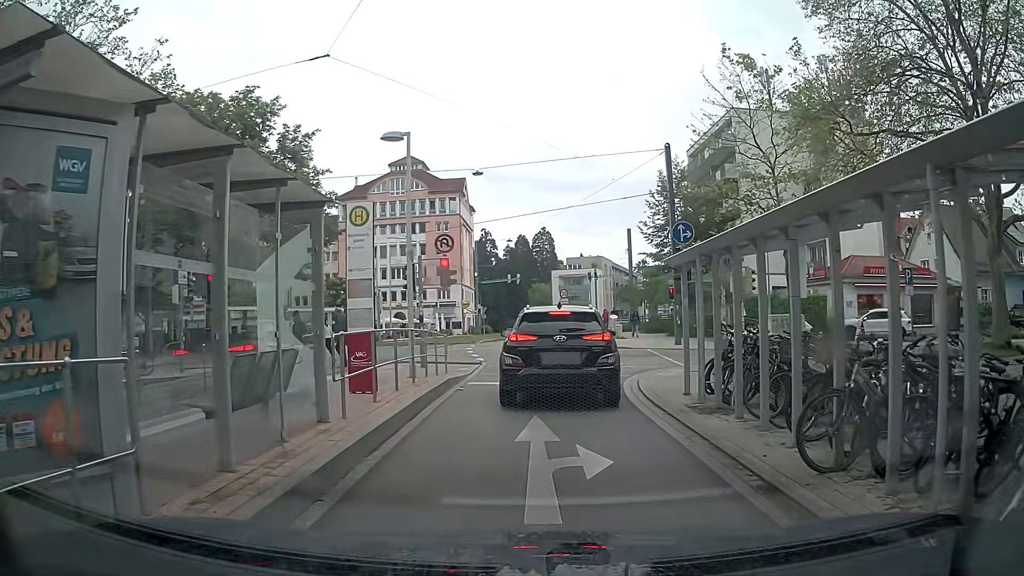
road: tertiary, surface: asphalt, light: Day
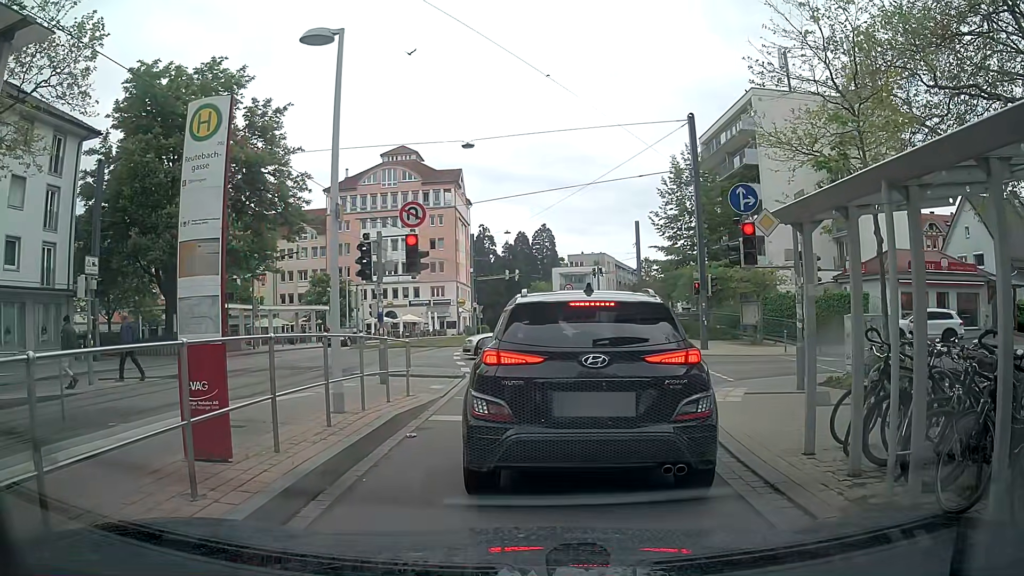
(+0.1, +5.1) m; -1°
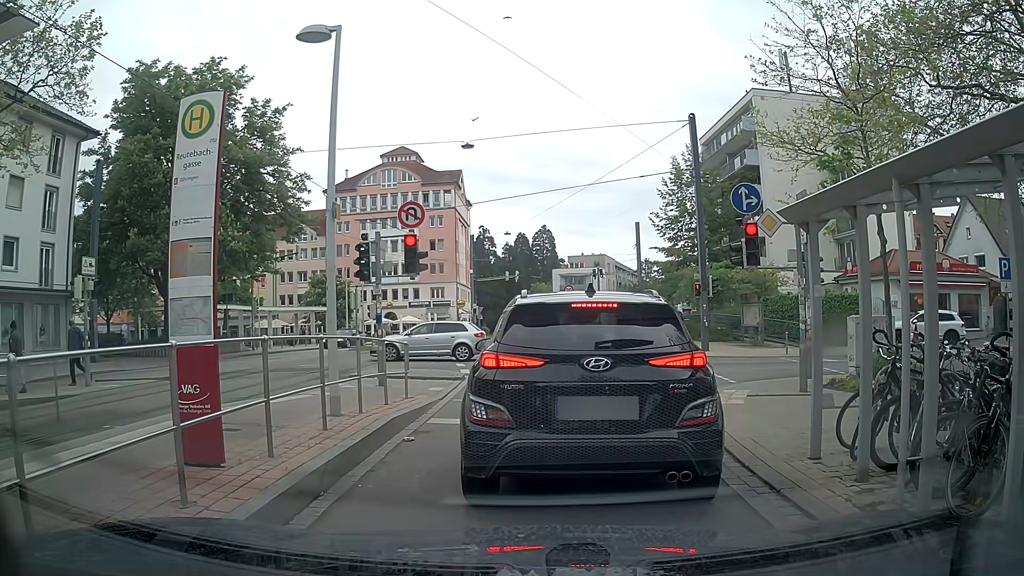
(0.0, +0.2) m; 0°
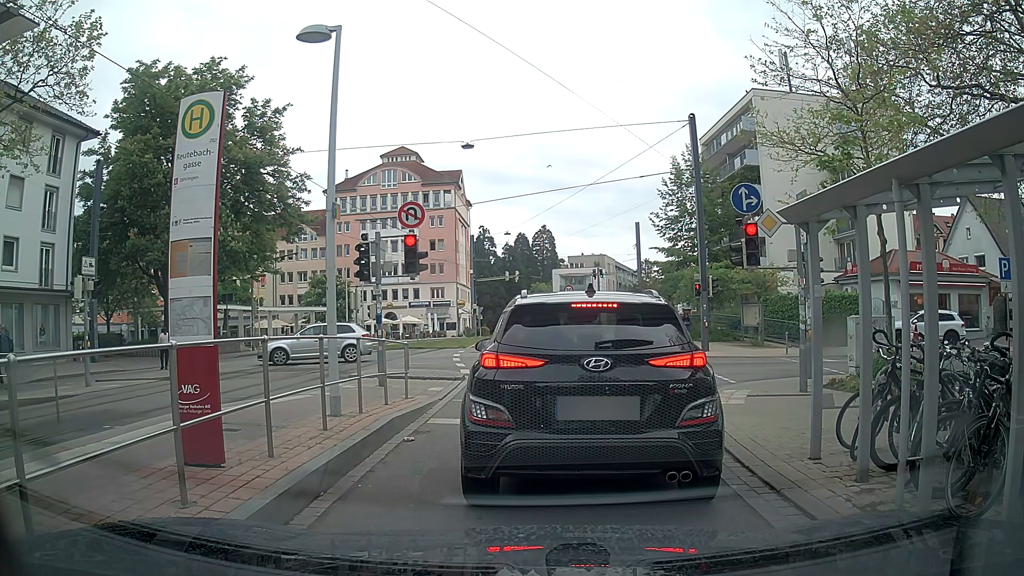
(0.0, 0.0) m; 0°
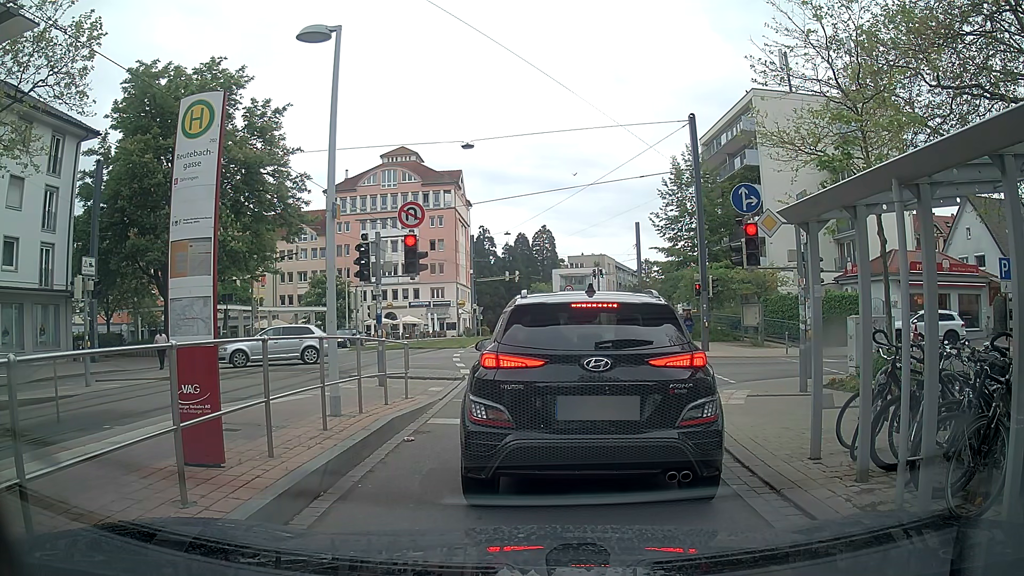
(0.0, 0.0) m; 0°
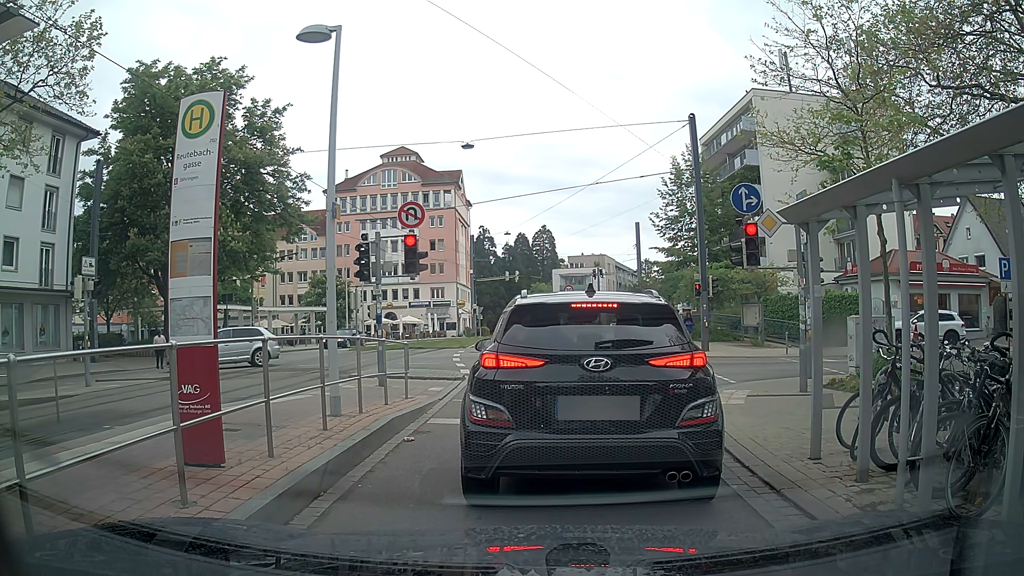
(0.0, 0.0) m; 0°
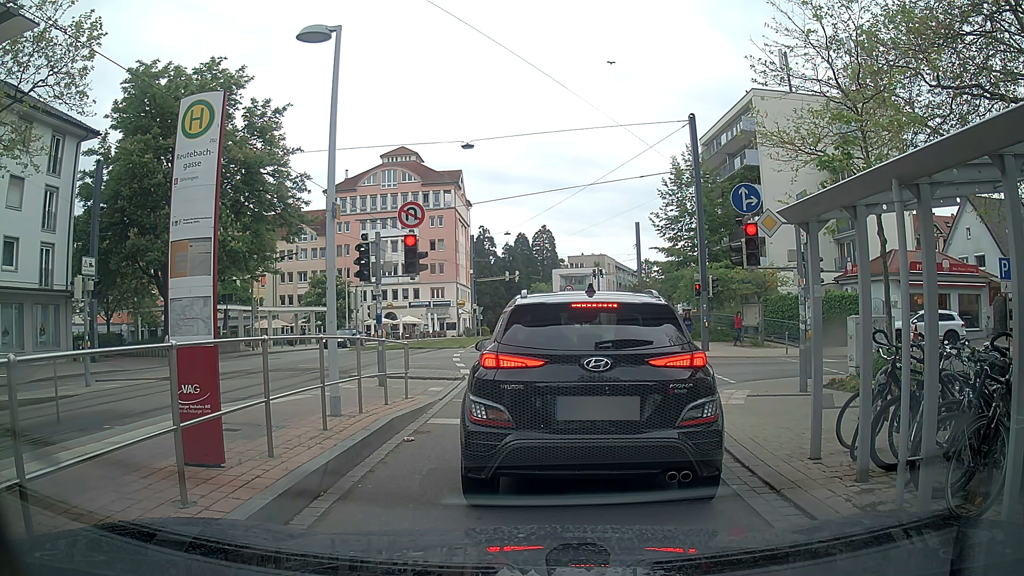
(0.0, 0.0) m; 0°
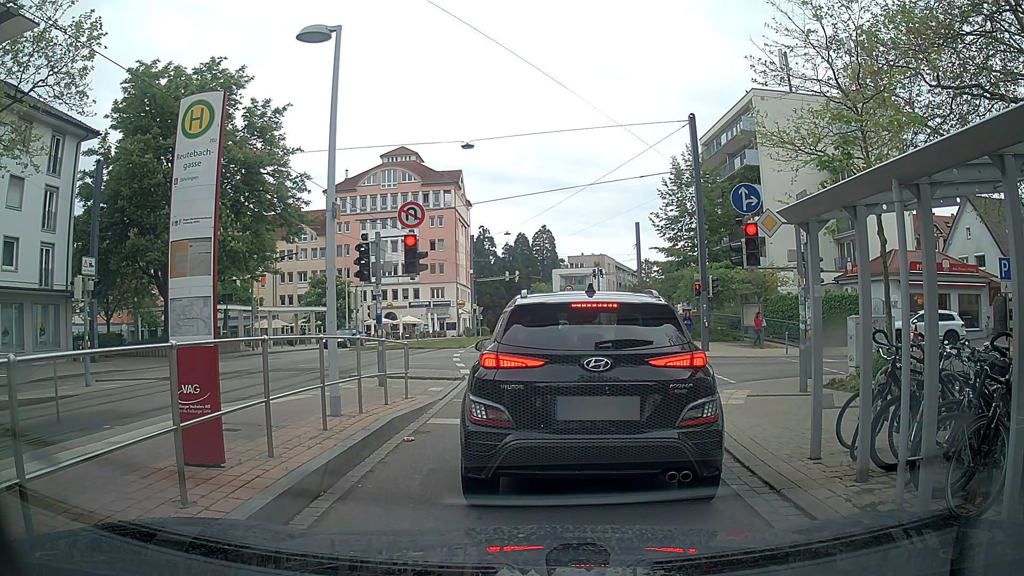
(0.0, 0.0) m; 0°
